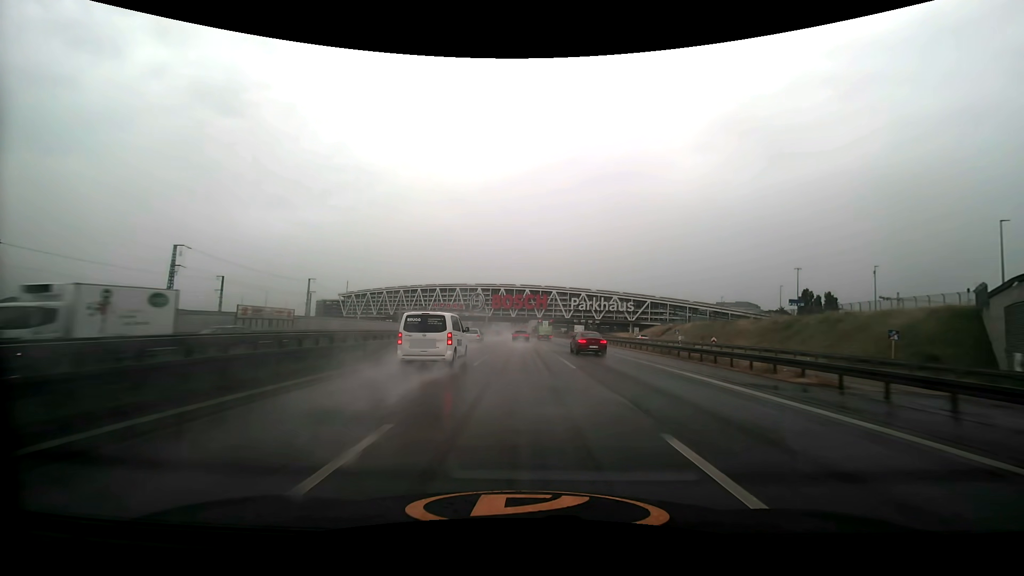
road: motorway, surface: asphalt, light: Day
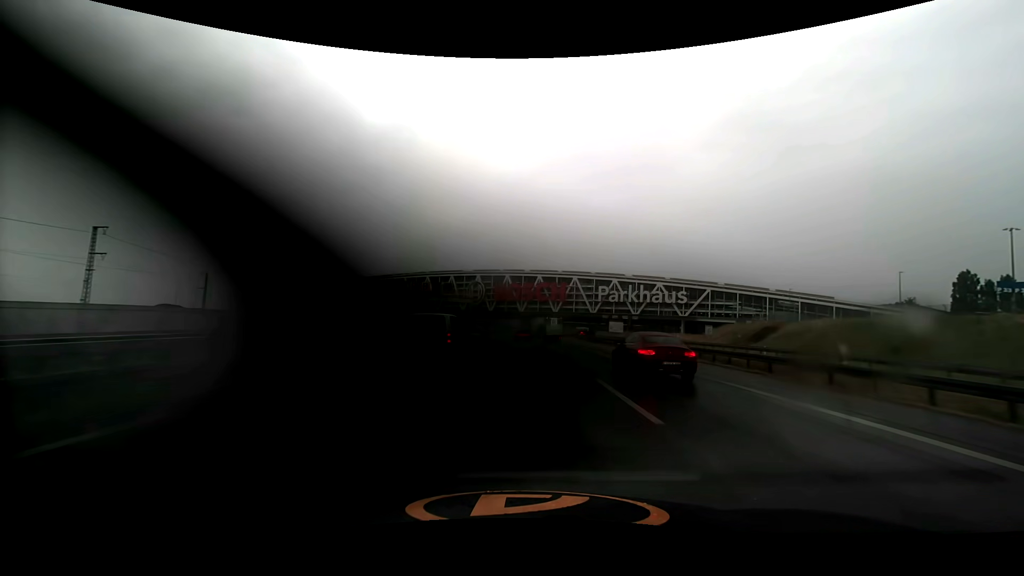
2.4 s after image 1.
(-0.6, +65.3) m; -1°
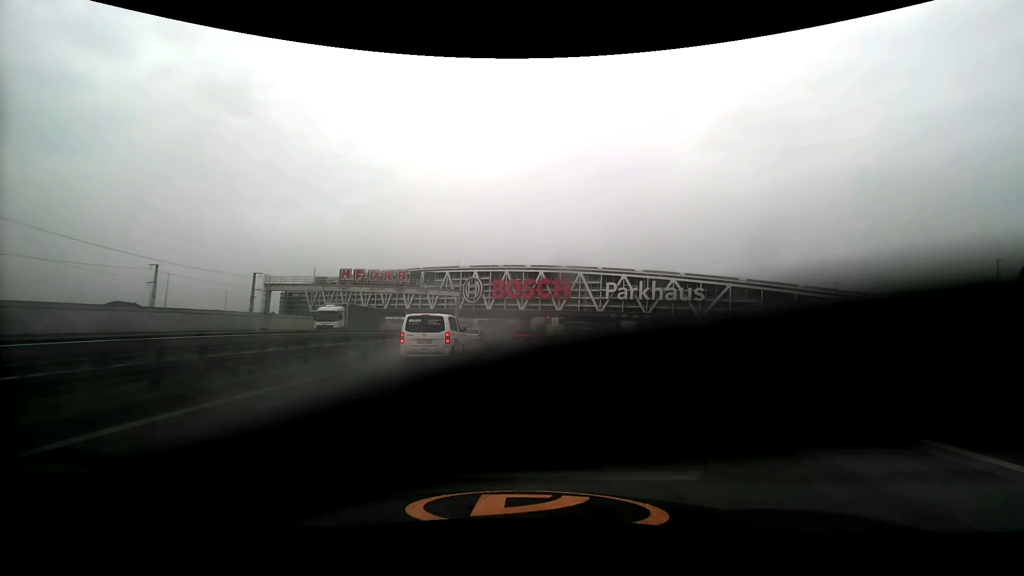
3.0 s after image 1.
(0.0, +16.4) m; 0°
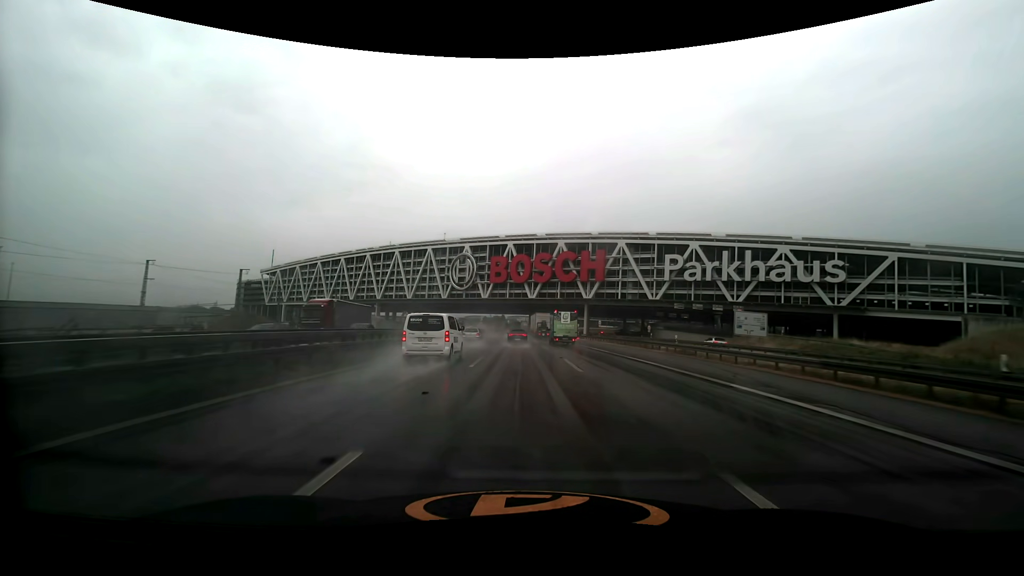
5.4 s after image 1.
(-0.7, +64.6) m; -1°
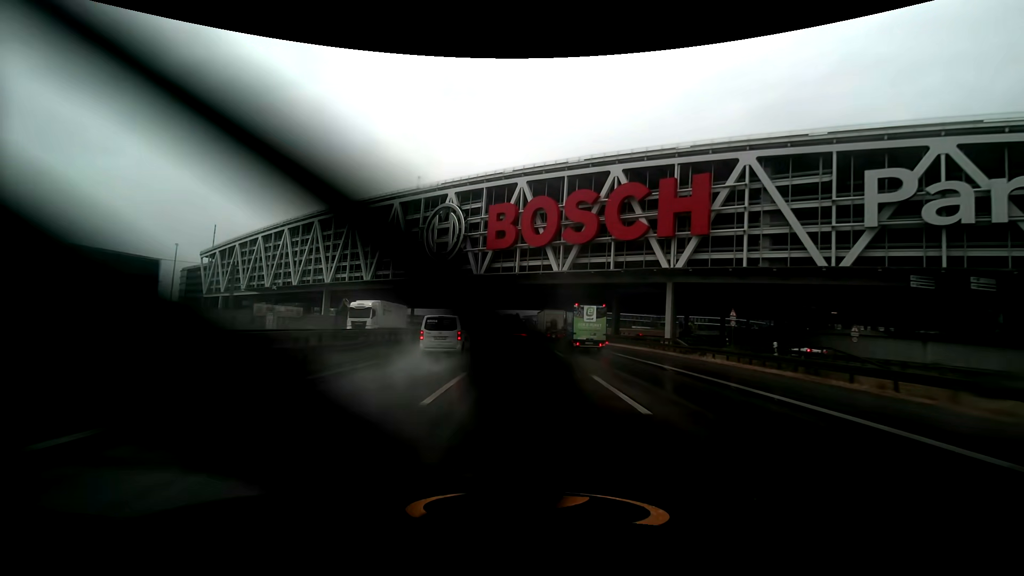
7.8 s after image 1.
(-1.1, +62.5) m; -2°
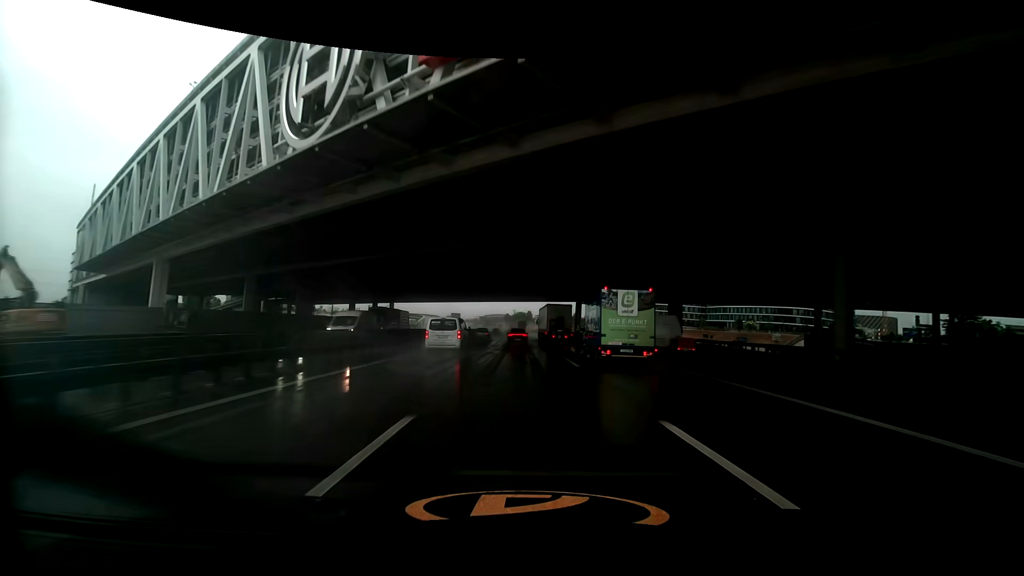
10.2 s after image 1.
(-0.7, +61.8) m; -2°
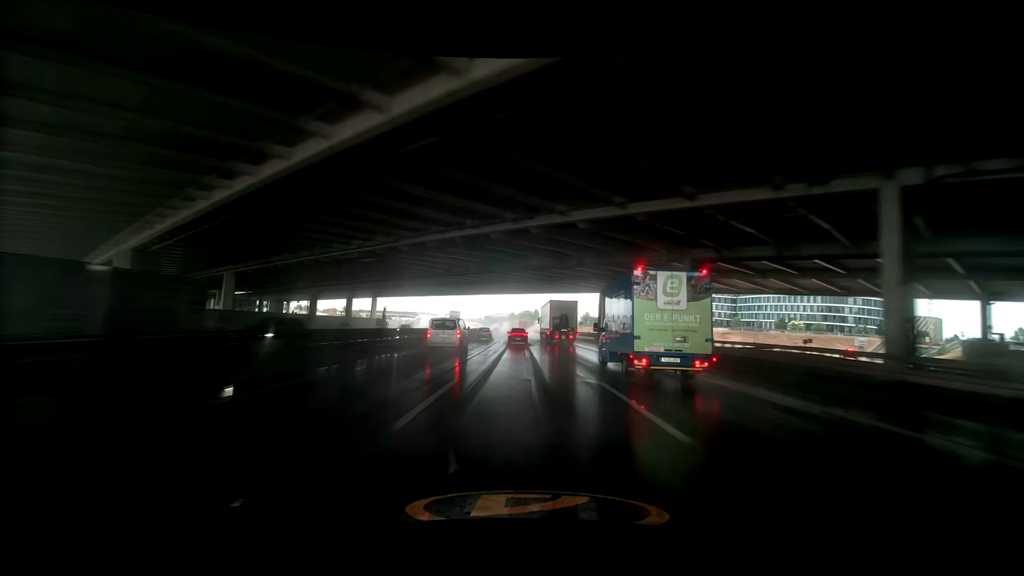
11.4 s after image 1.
(-0.2, +30.7) m; -1°
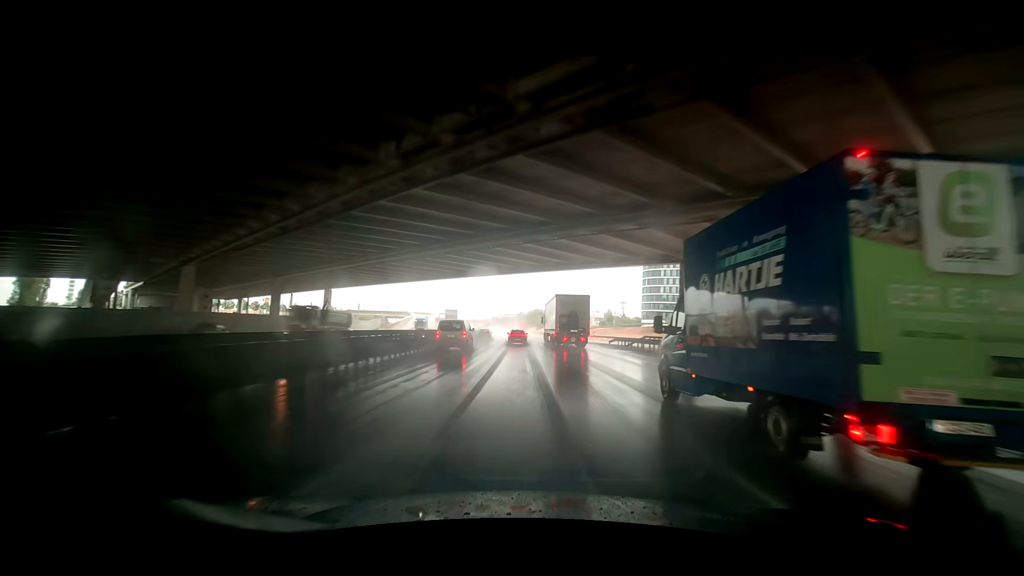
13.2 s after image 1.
(+0.8, +46.2) m; +3°
(0, +10) (0, +20) (-1, +30) (-1, +40) (-2, +50) (-3, +60) (-4, +70) (-5, +80) (-6, +90) (-7, +100) m
